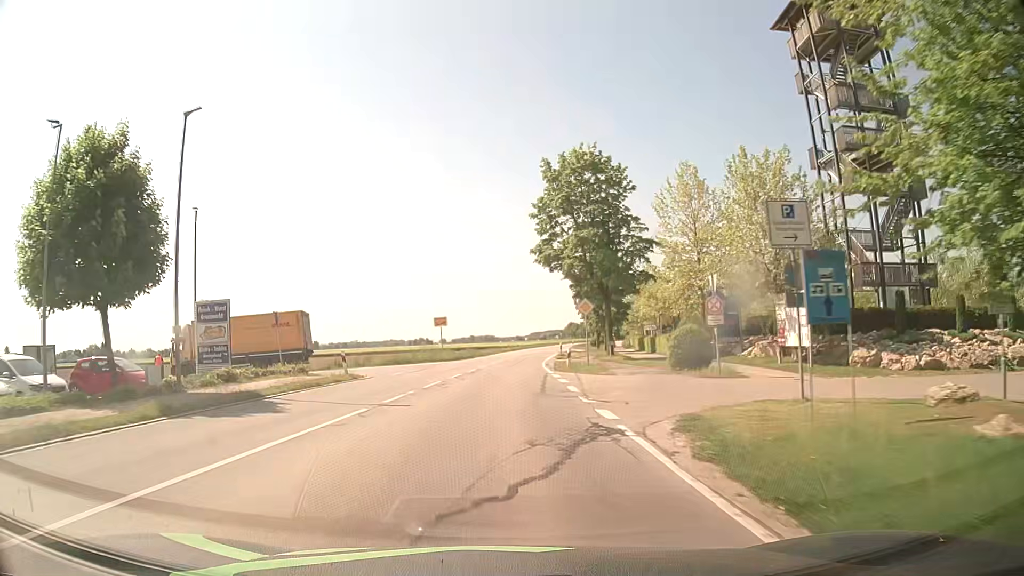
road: tertiary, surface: asphalt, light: Day
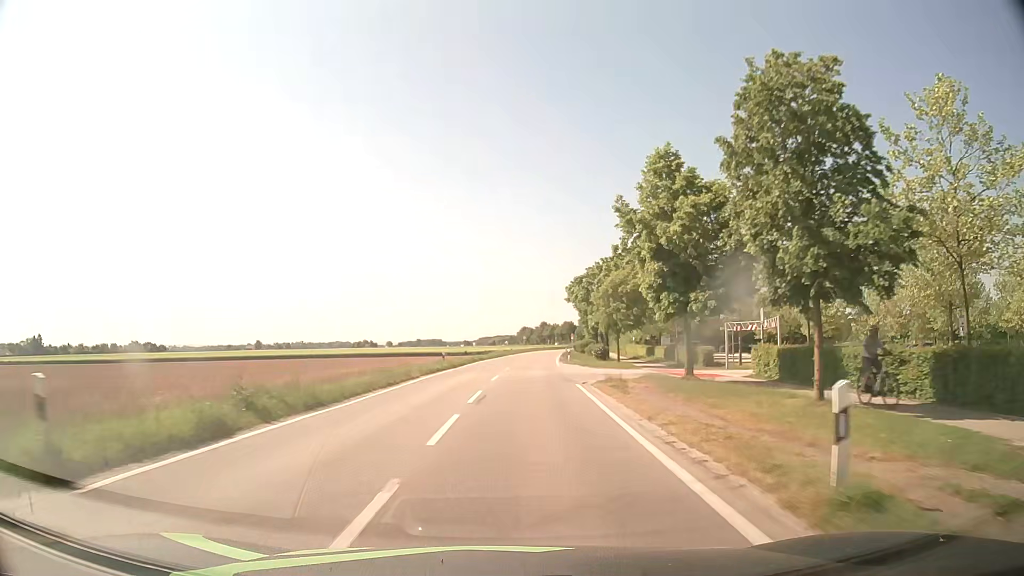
(+0.5, +42.9) m; +4°
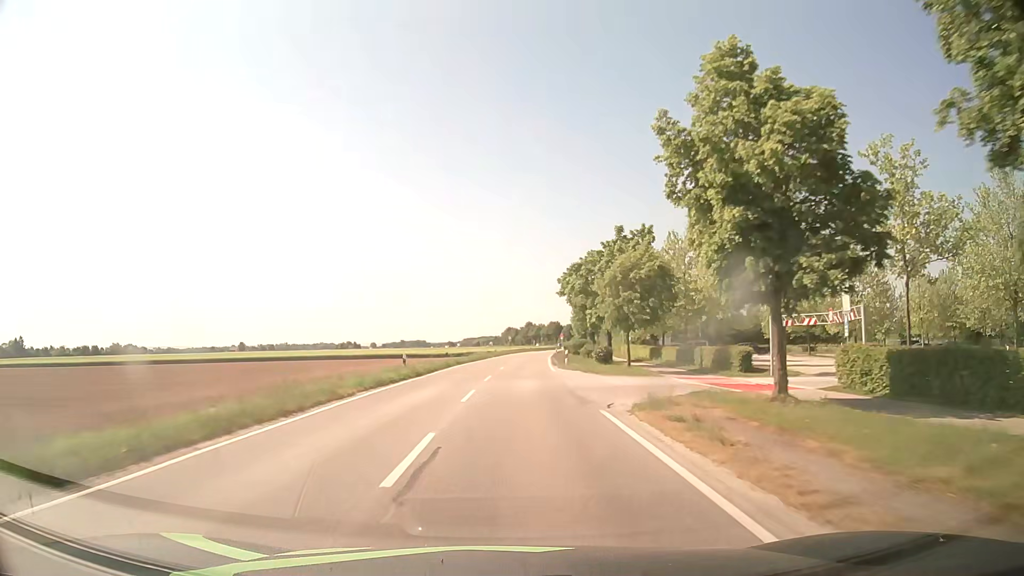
(+0.1, +9.3) m; +2°
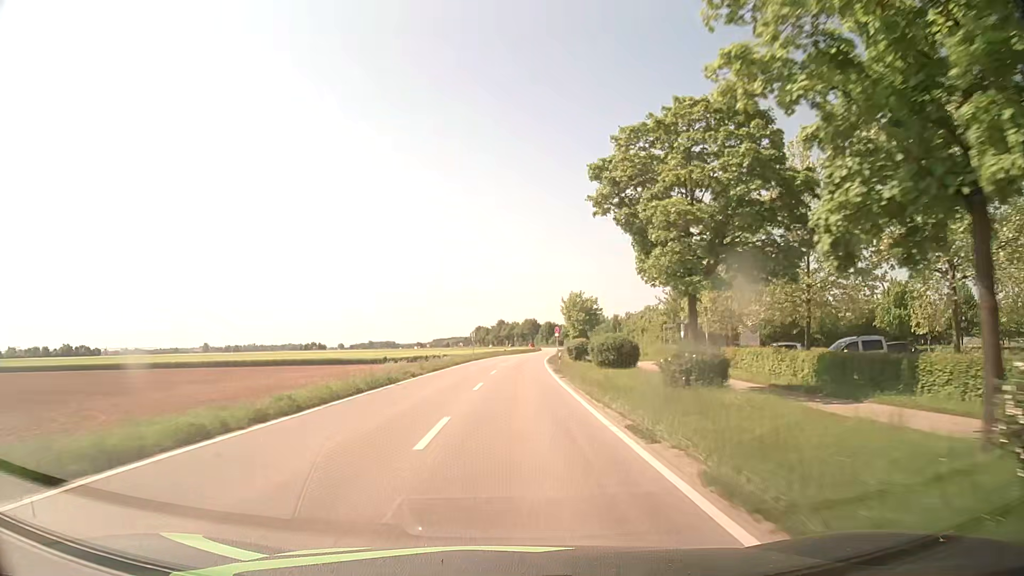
(+0.9, +40.4) m; +2°
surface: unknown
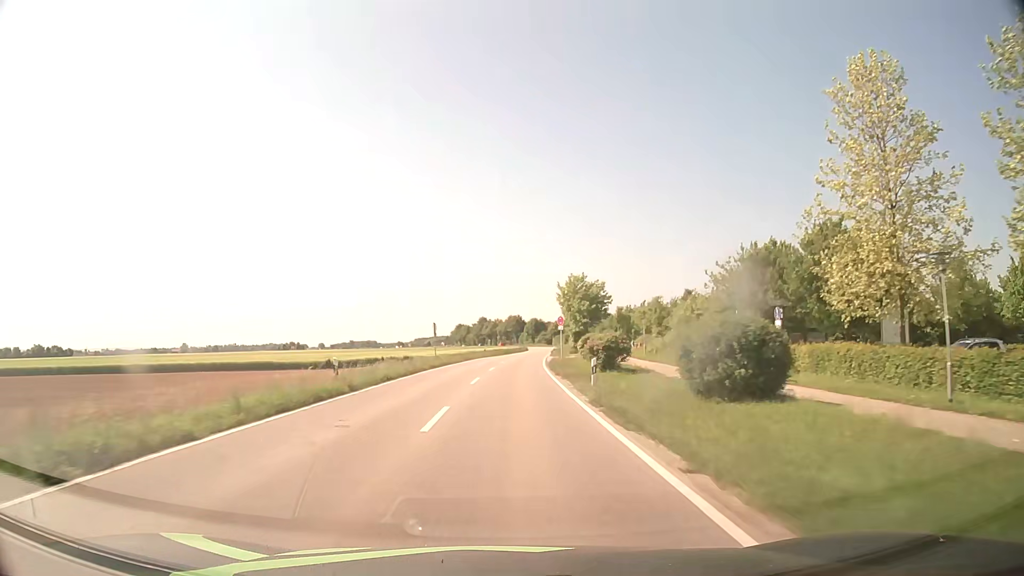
(+0.2, +22.0) m; +1°
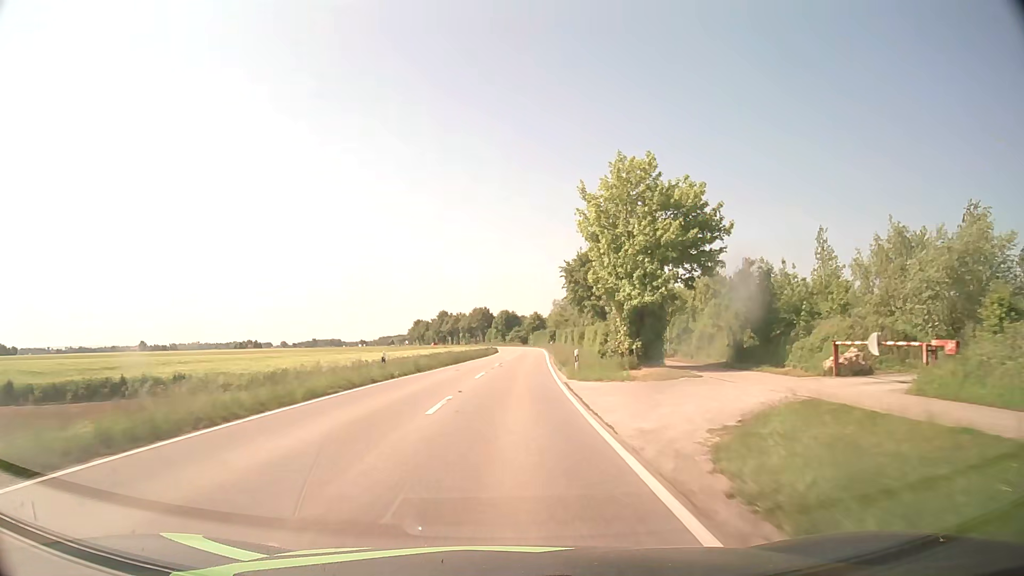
(+1.2, +46.2) m; +3°
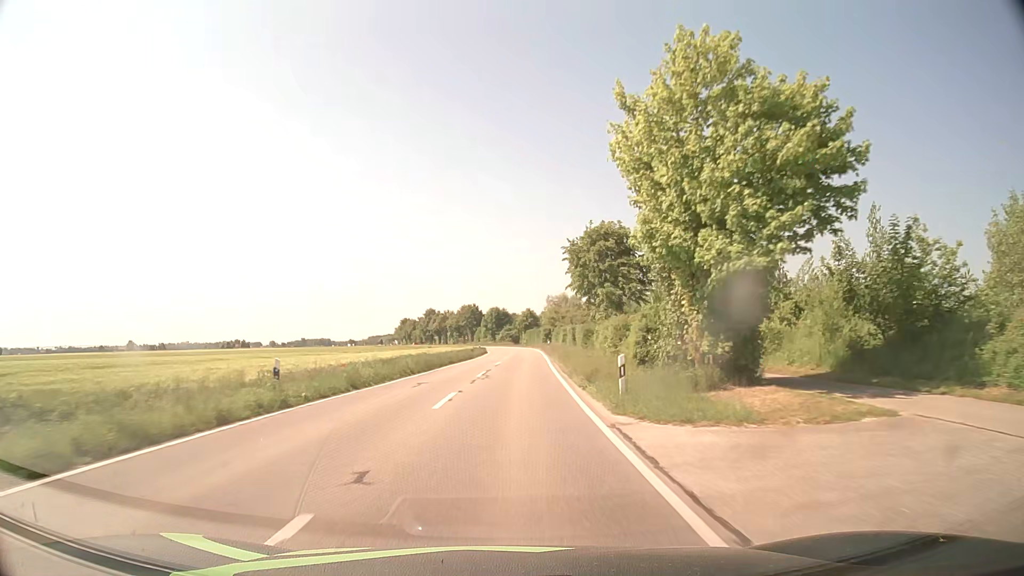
(+0.1, +11.5) m; +1°
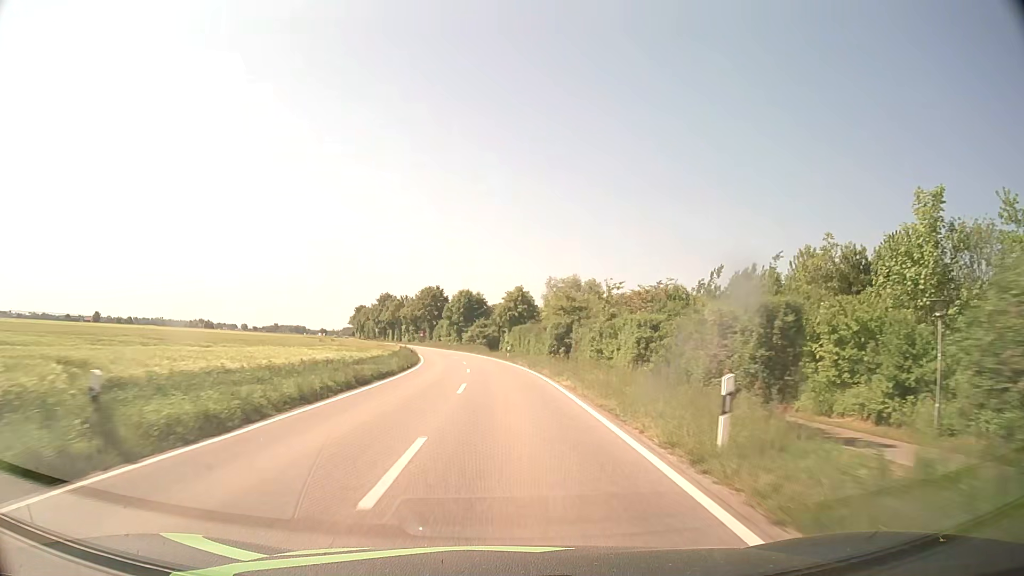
(+1.1, +57.3) m; +1°
(0, +10) (0, +20) (0, +30) (-1, +40) (-2, +50) (-3, +60) (-5, +70) (-7, +80) (-9, +89) (-11, +99) m
